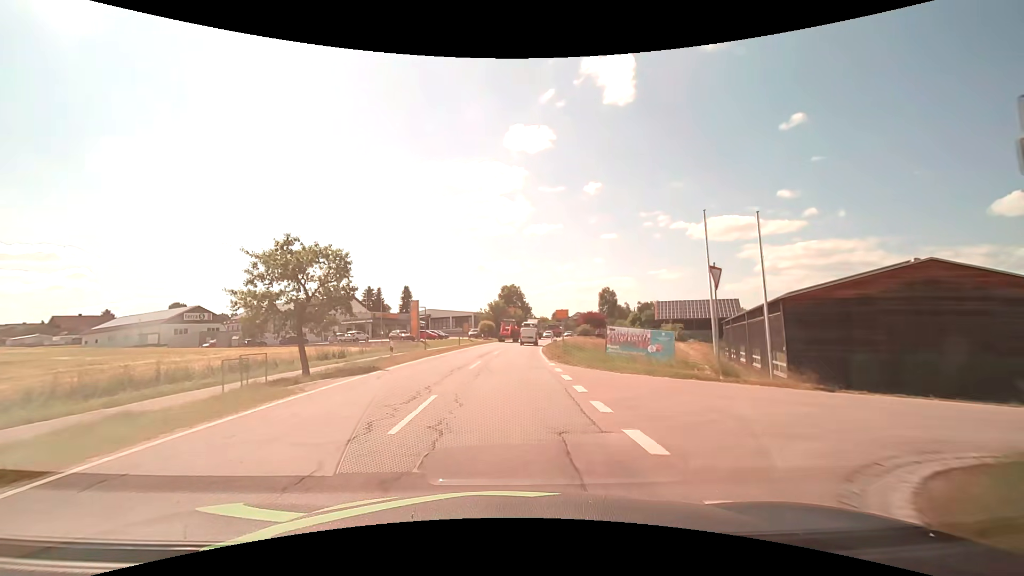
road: secondary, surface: asphalt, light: Day
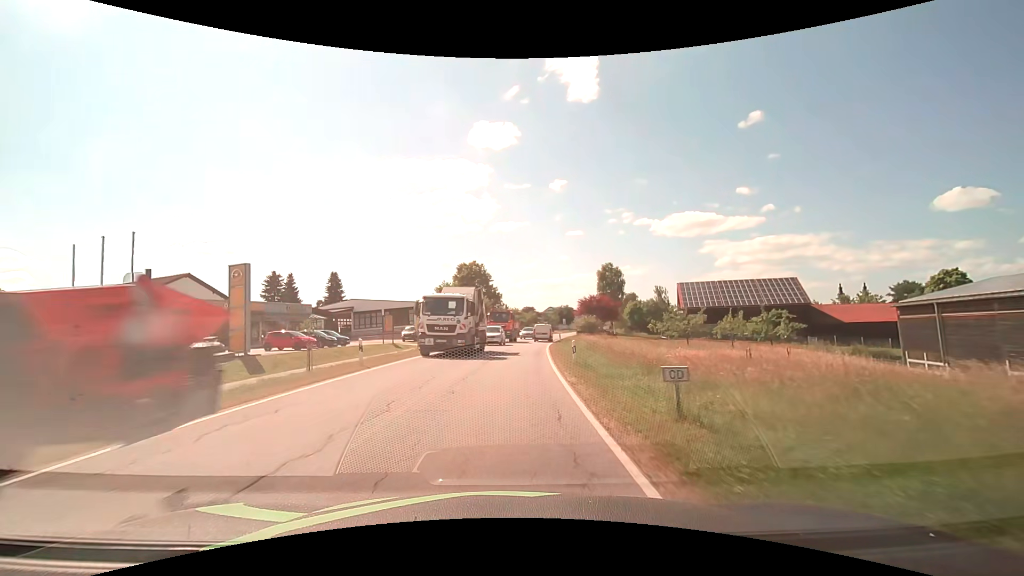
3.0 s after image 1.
(+1.4, +38.2) m; +4°
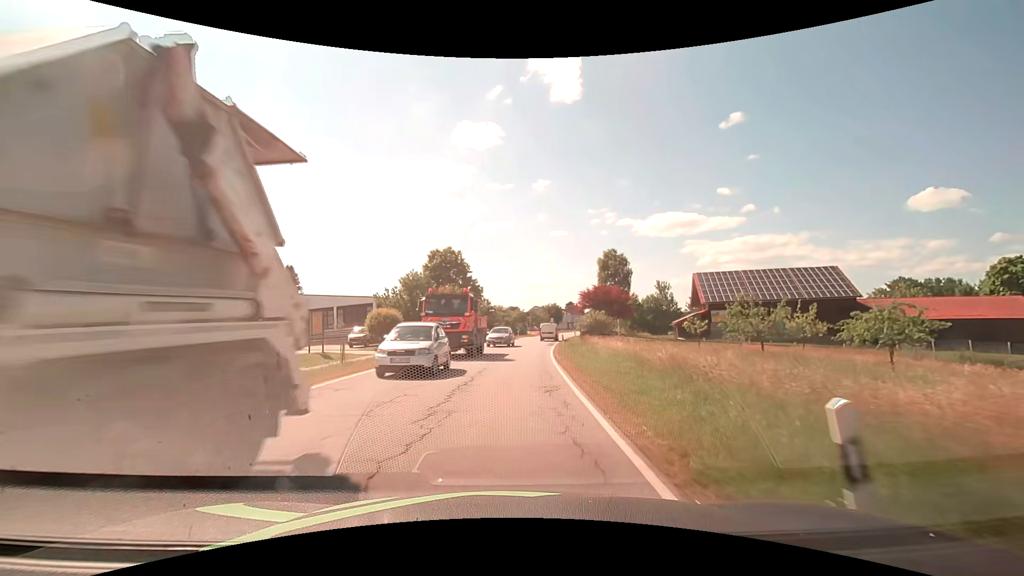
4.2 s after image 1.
(+0.2, +15.3) m; +2°
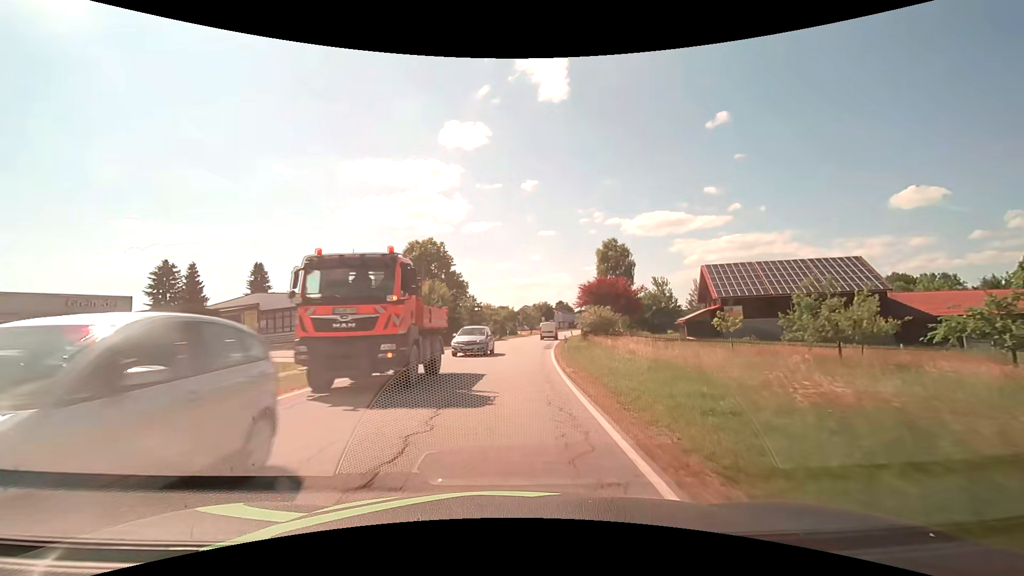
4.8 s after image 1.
(+0.1, +7.6) m; +1°
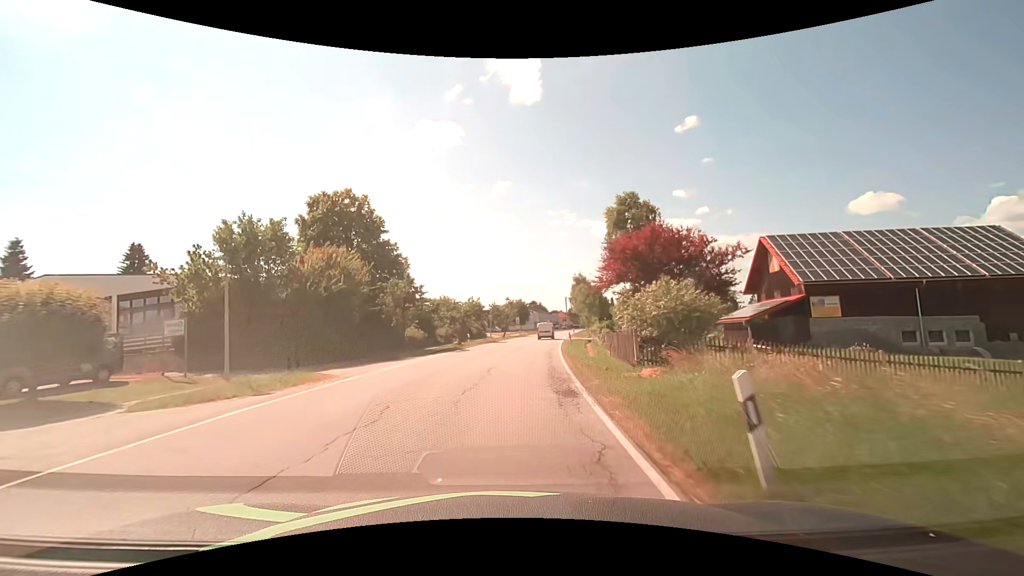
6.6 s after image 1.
(+0.7, +22.9) m; +3°
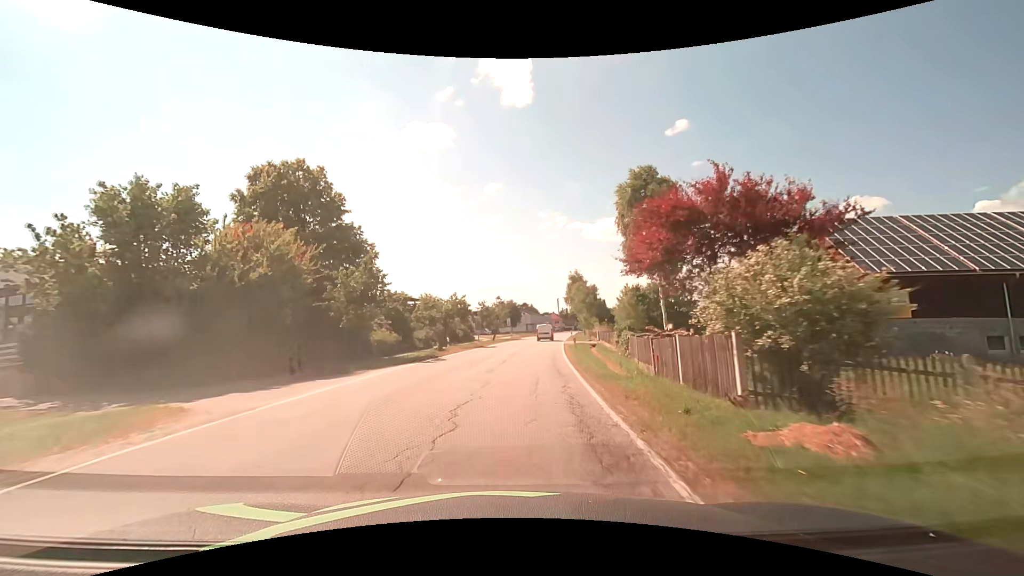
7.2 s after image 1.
(+0.1, +7.7) m; +1°
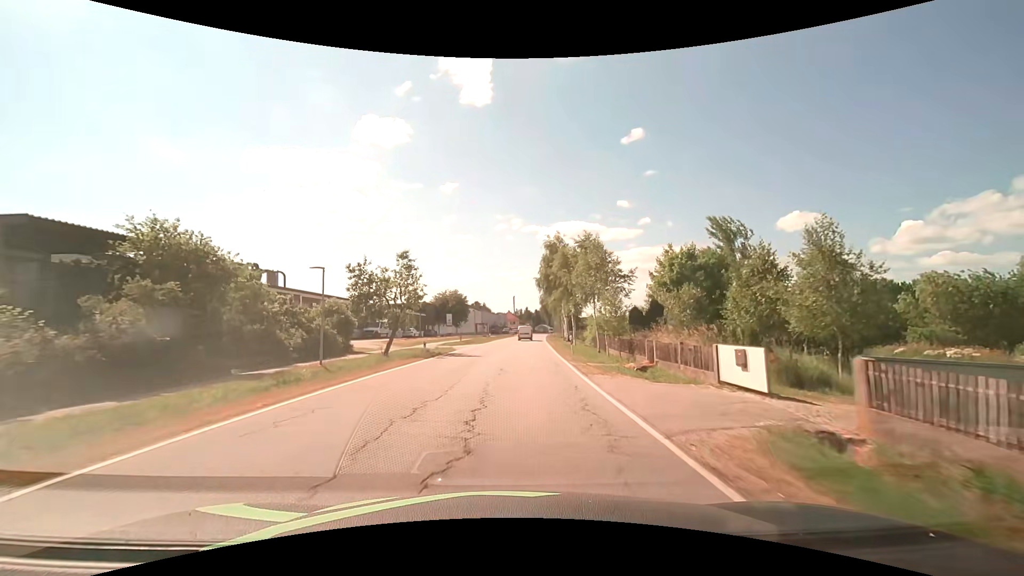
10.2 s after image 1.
(+2.2, +38.2) m; +5°
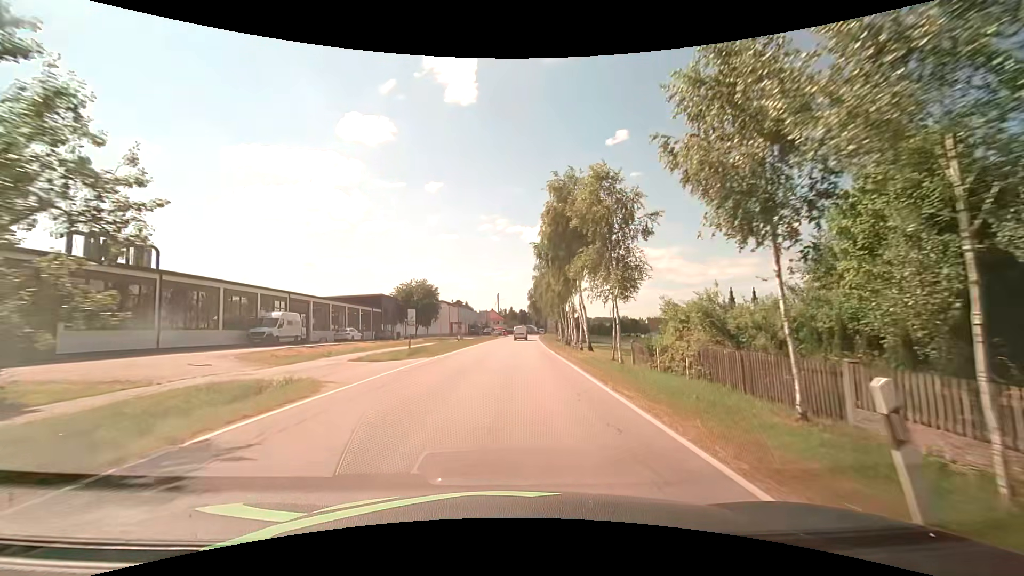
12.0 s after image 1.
(+0.5, +23.0) m; +2°
(0, +10) (0, +20) (0, +30) (+1, +40) (+1, +50) (+2, +60) (+3, +70) (+3, +80) (+4, +90) (+4, +100) m
